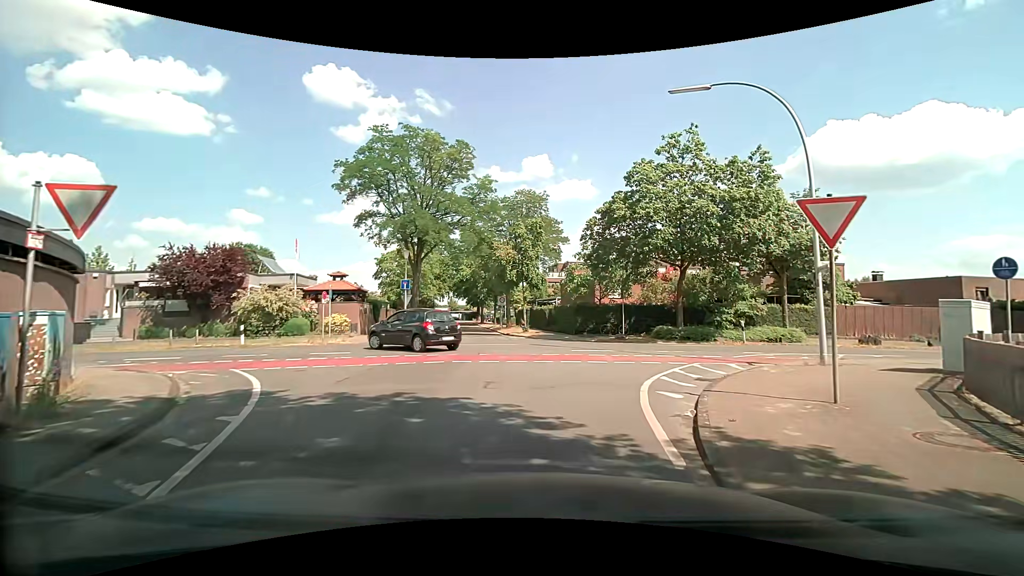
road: residential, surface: paved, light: Day
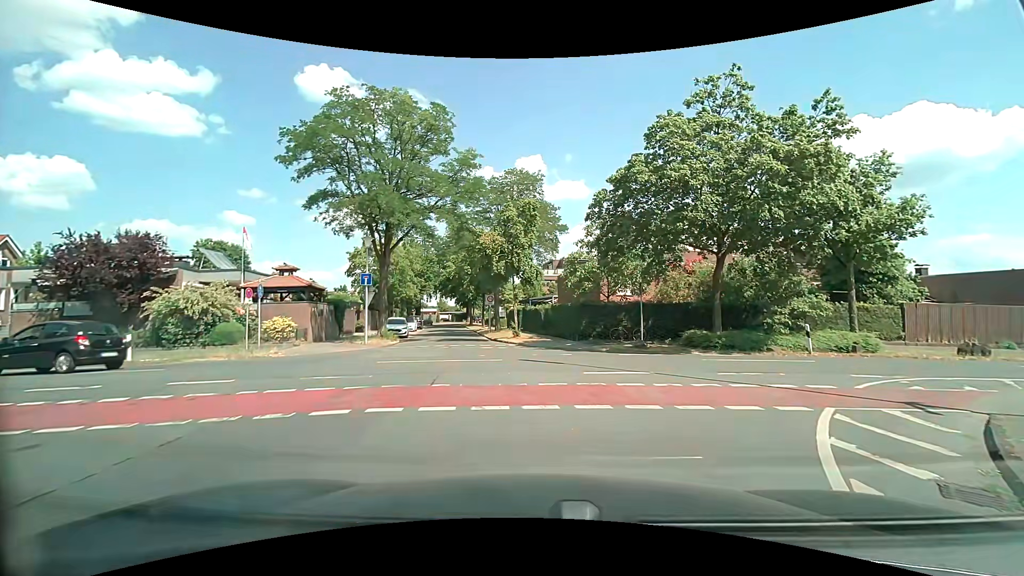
(0.0, +6.3) m; -1°
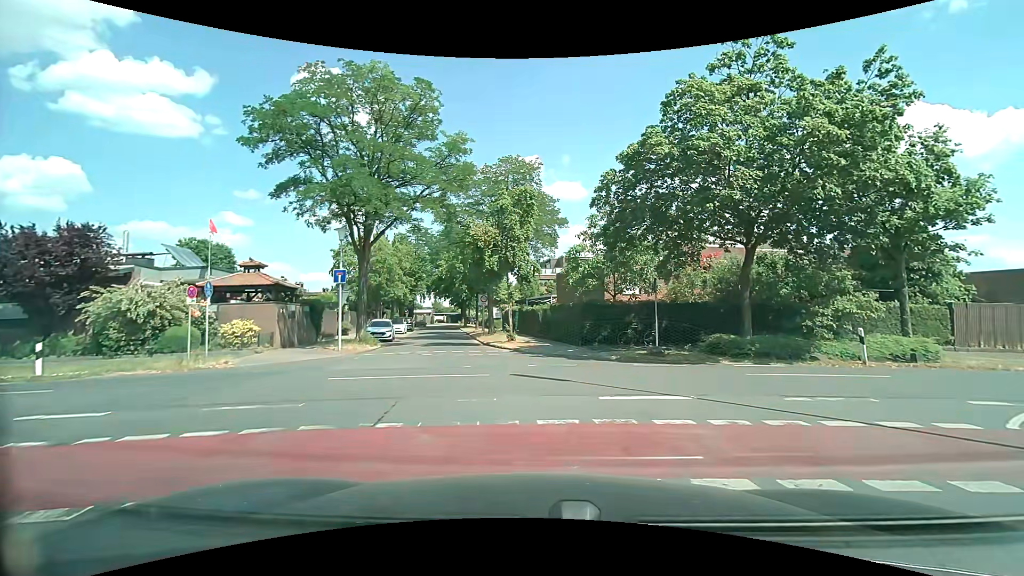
(0.0, +3.0) m; +2°
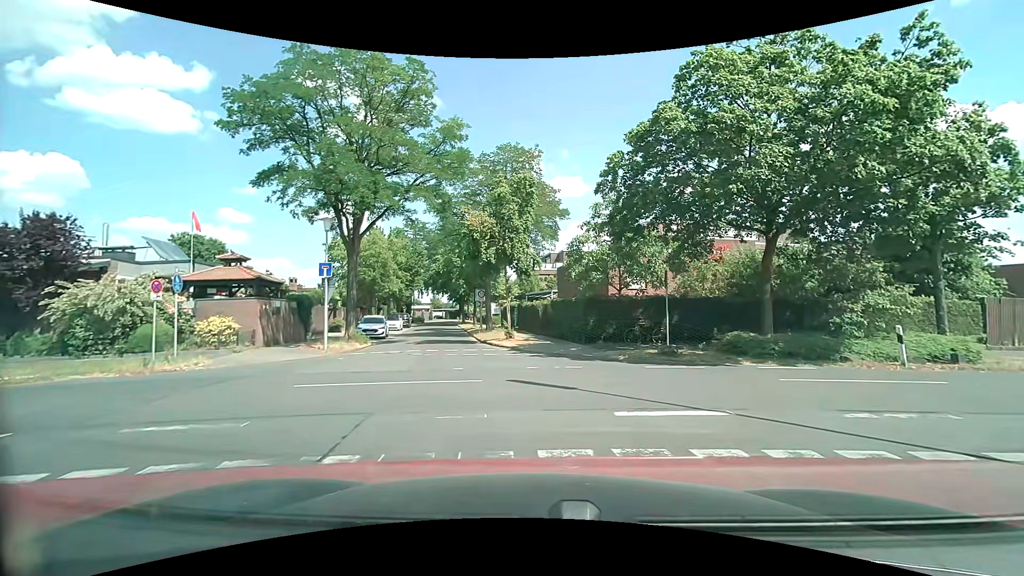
(0.0, +1.5) m; -2°
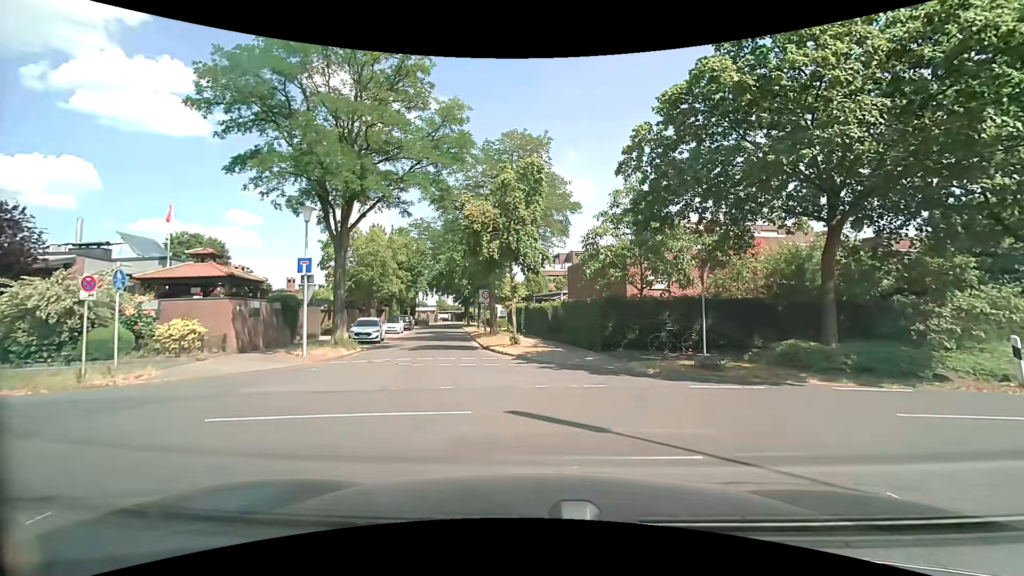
(0.0, +2.9) m; -1°
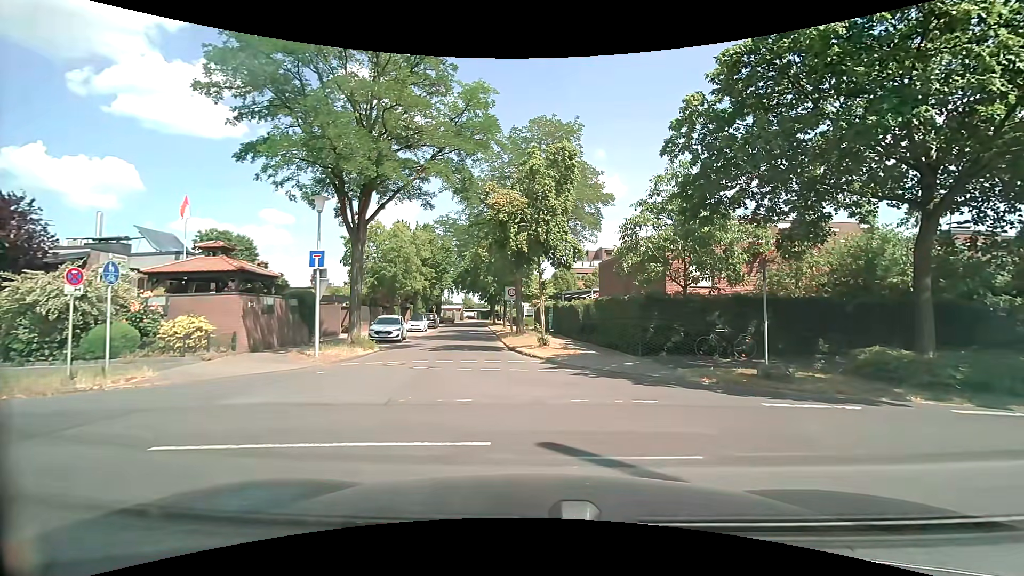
(0.0, +1.6) m; -2°
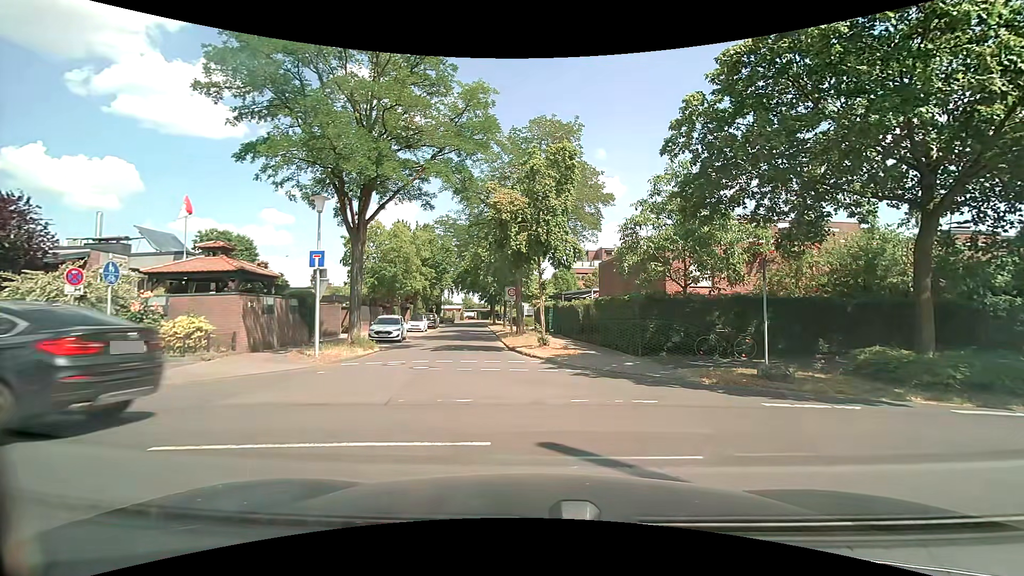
(0.0, 0.0) m; 0°
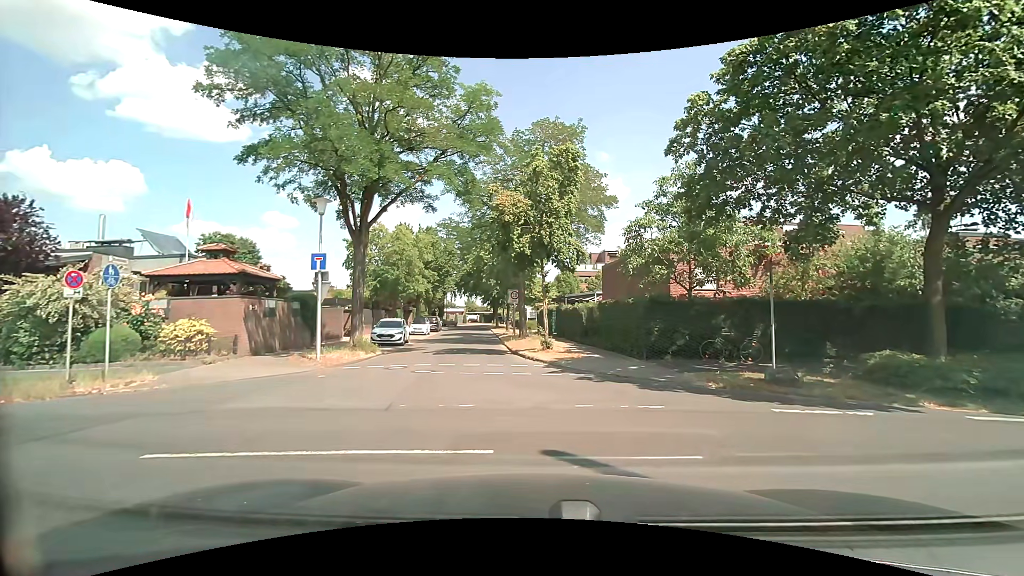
(0.0, +0.2) m; 0°
